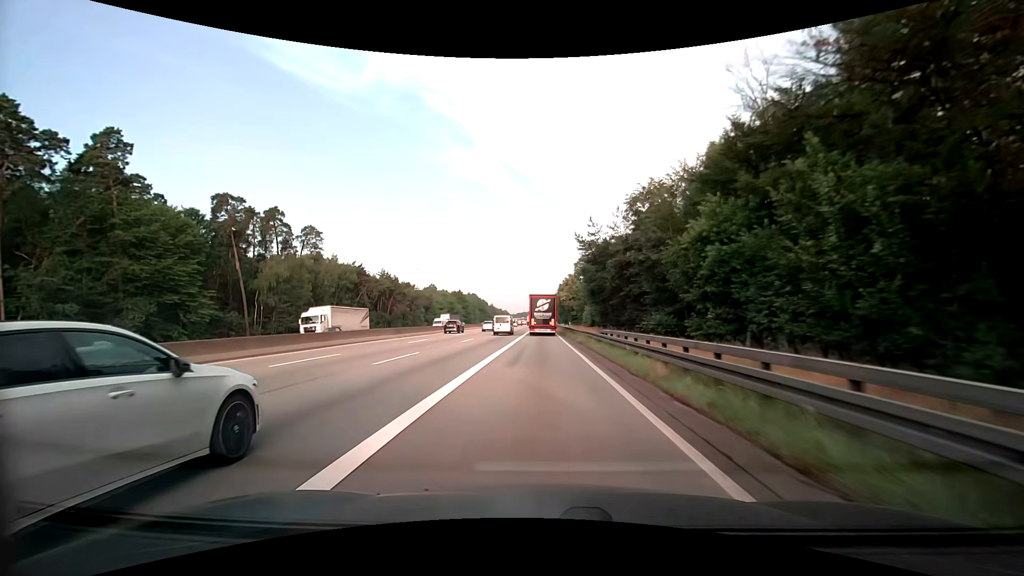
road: motorway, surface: asphalt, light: Day
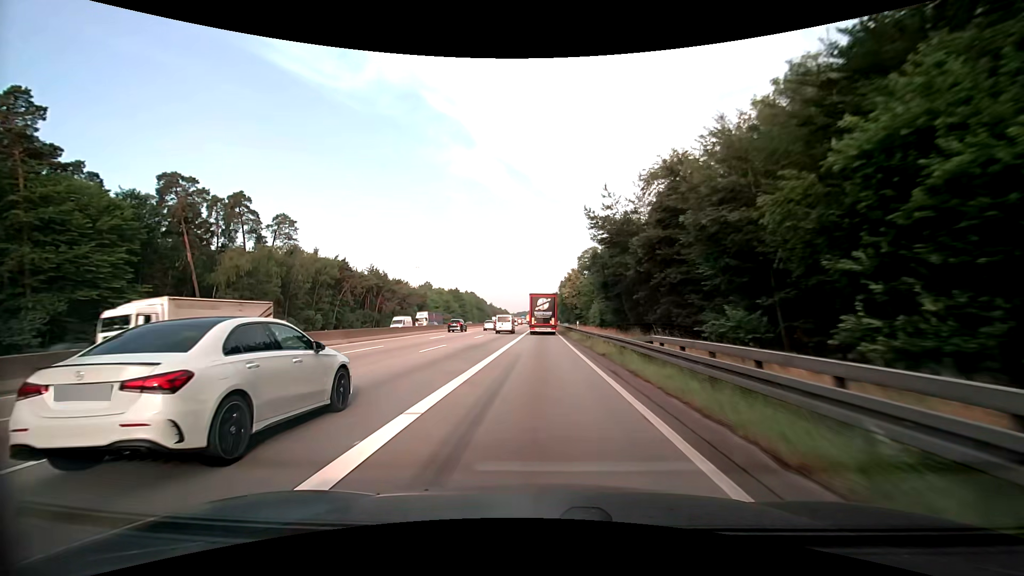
(0.0, +11.8) m; 0°
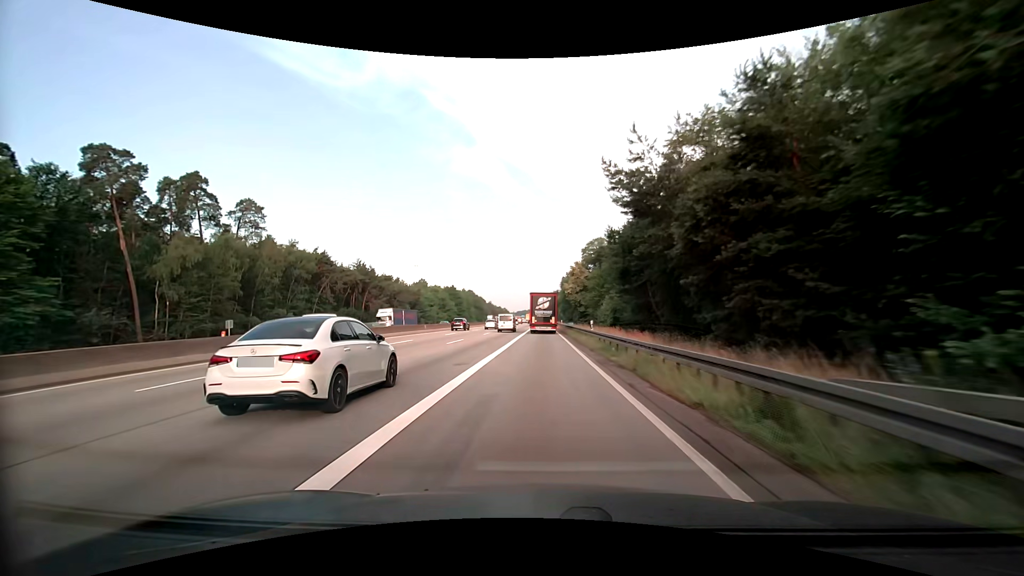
(0.0, +11.8) m; 0°
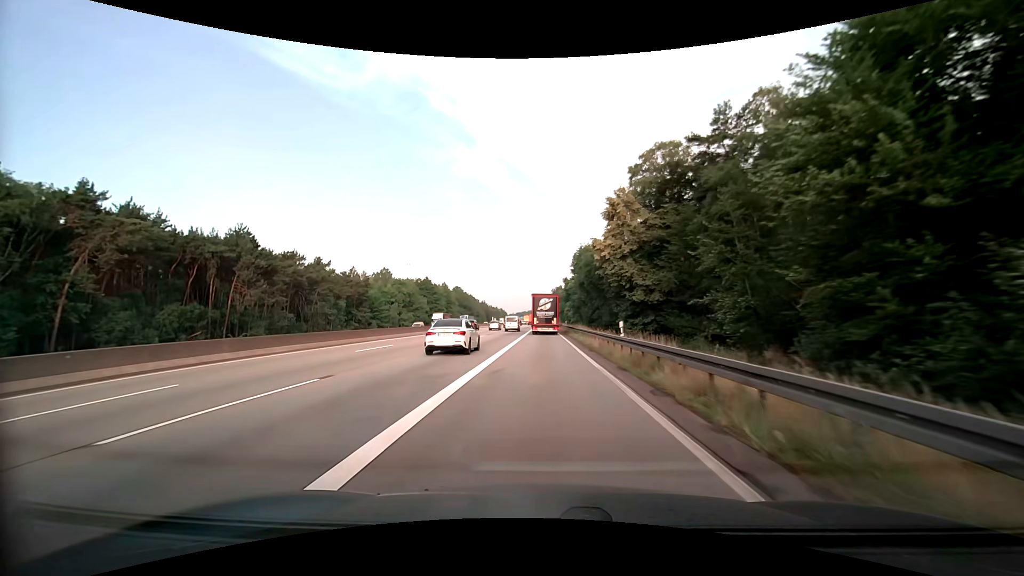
(-0.1, +59.0) m; 0°
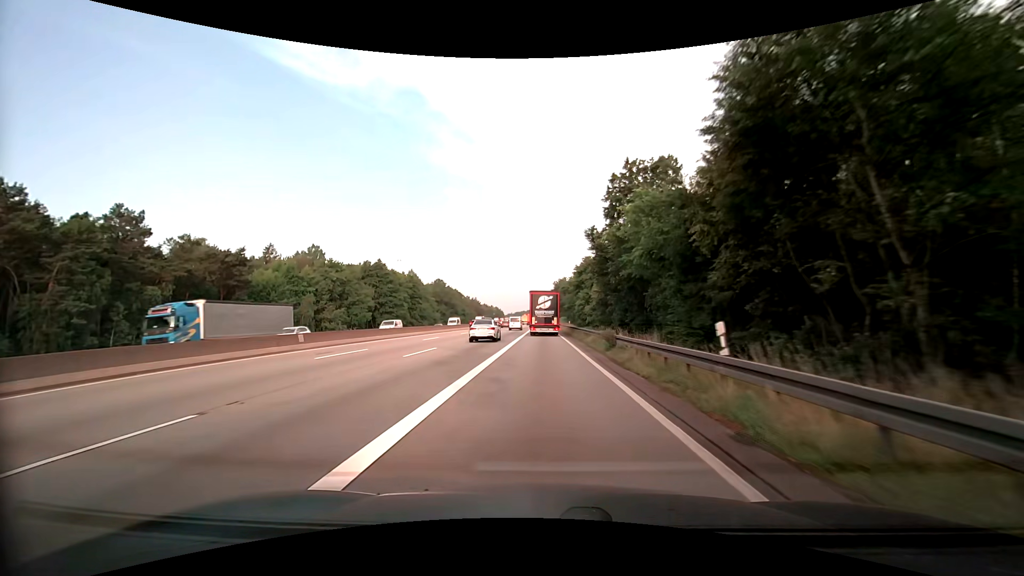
(-0.1, +58.2) m; 0°
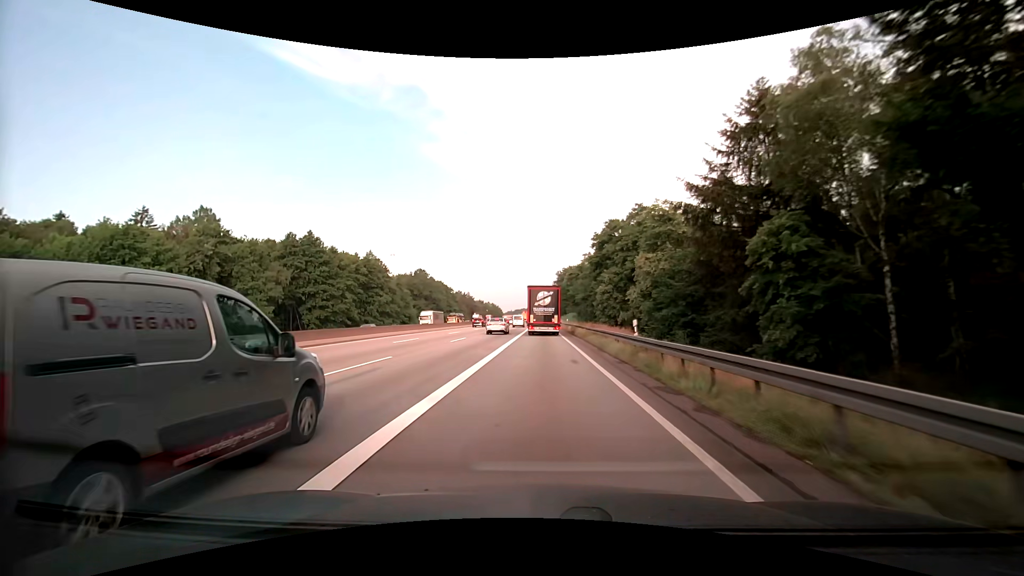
(0.0, +42.9) m; 0°
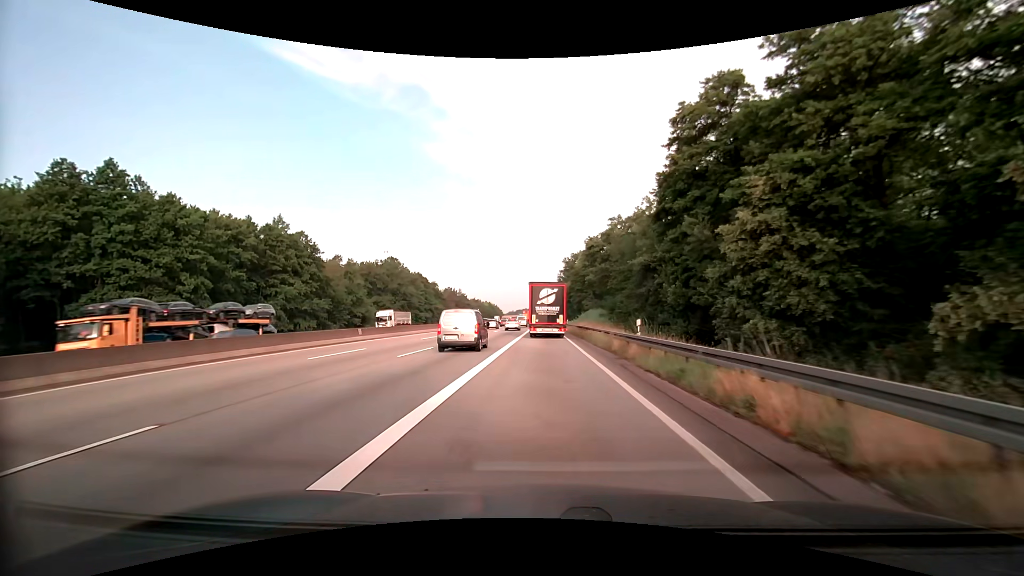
(-0.6, +47.3) m; -1°
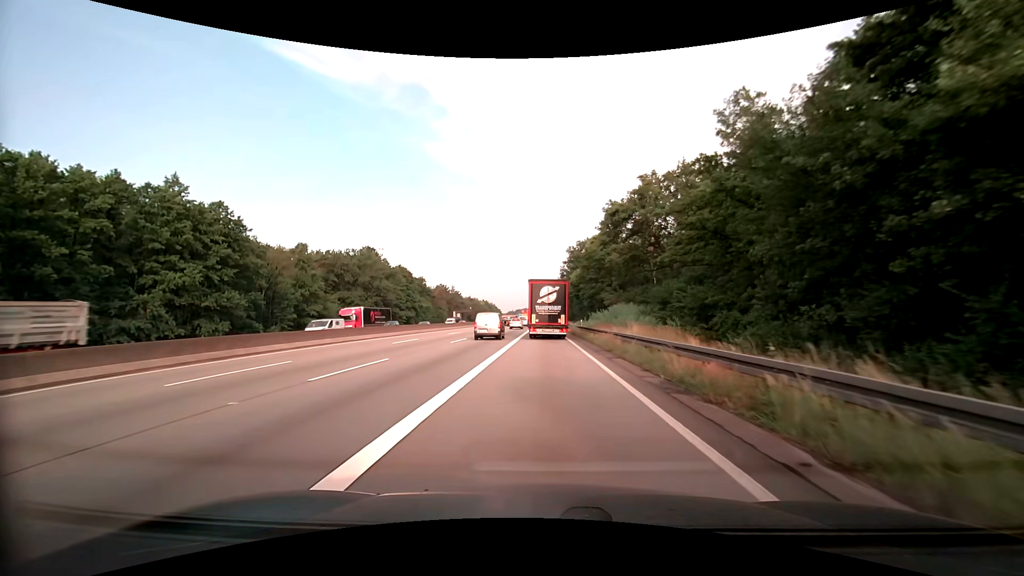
(0.0, +25.1) m; 0°
(0, +10) (0, +20) (0, +30) (0, +40) (0, +50) (0, +60) (0, +70) (0, +80) (0, +90) (0, +100) m
